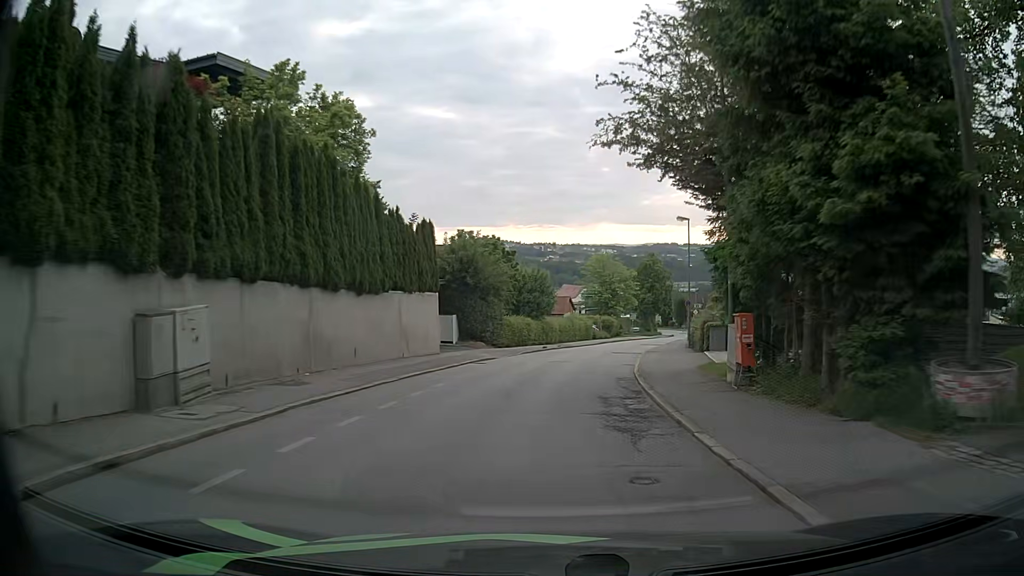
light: Day
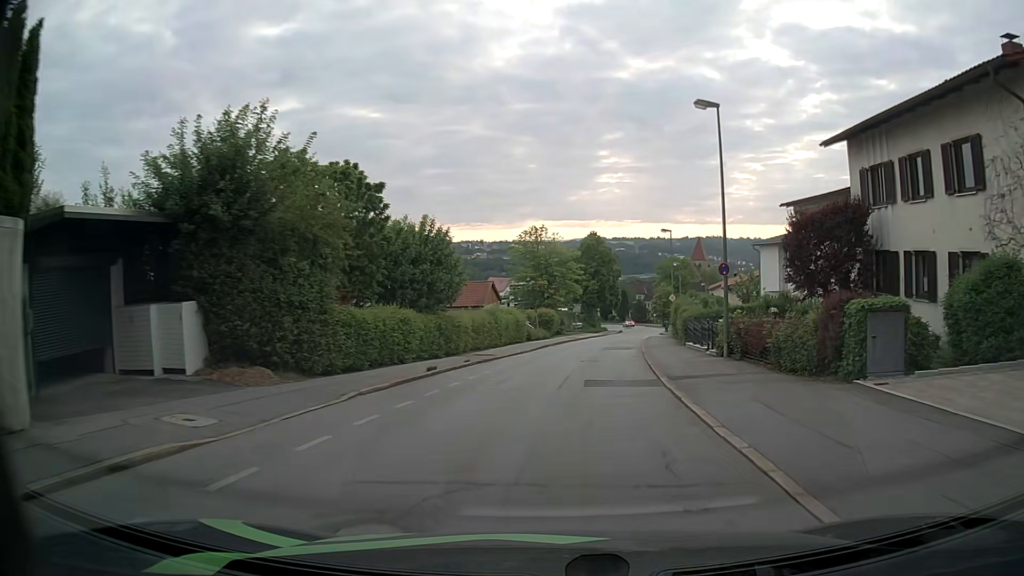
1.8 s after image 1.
(+0.7, +21.5) m; +6°
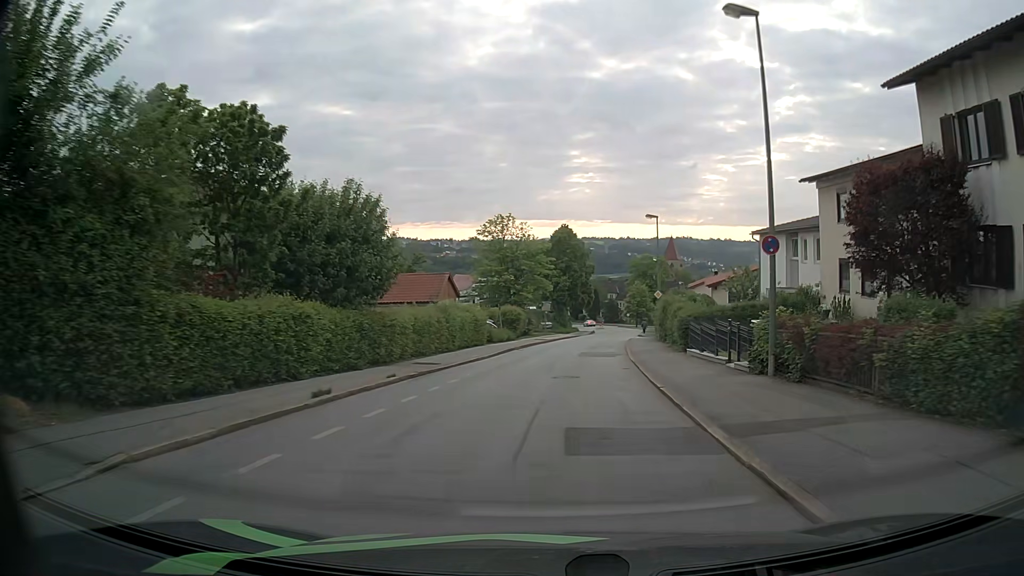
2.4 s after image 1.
(+0.1, +7.1) m; +2°
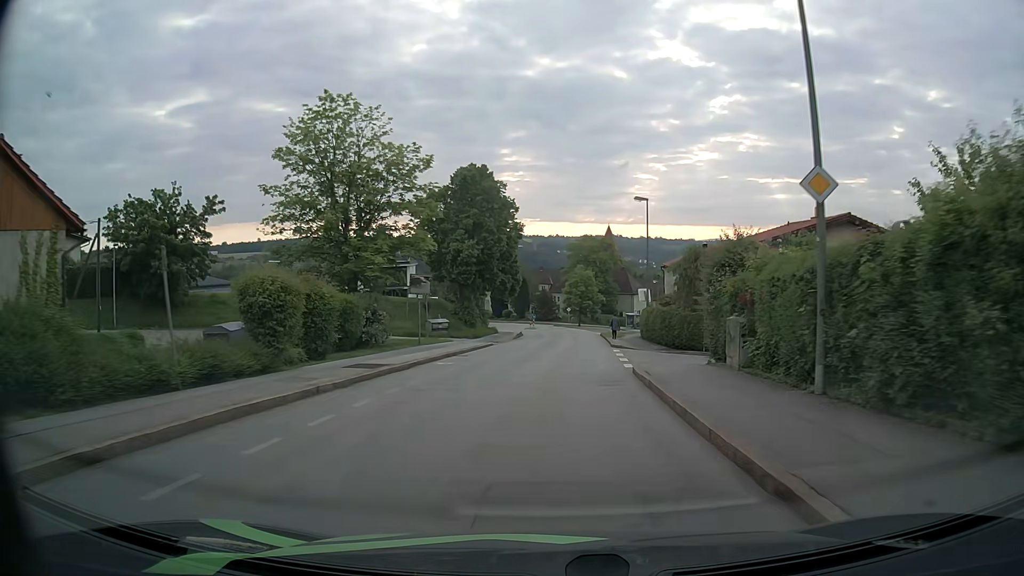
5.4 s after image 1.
(+2.5, +34.7) m; +7°
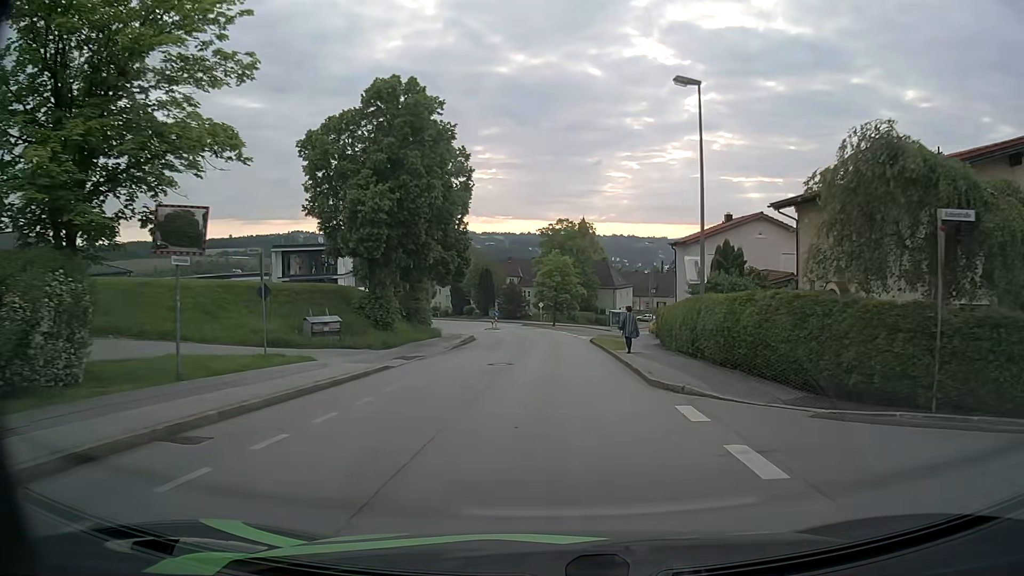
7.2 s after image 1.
(+0.4, +19.4) m; +2°
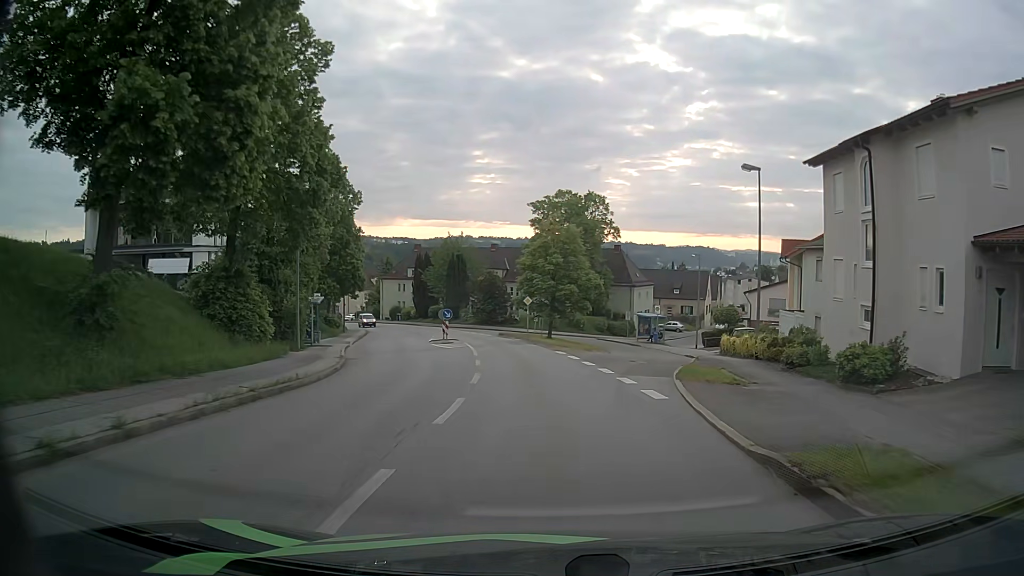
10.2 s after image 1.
(+0.3, +30.9) m; 0°
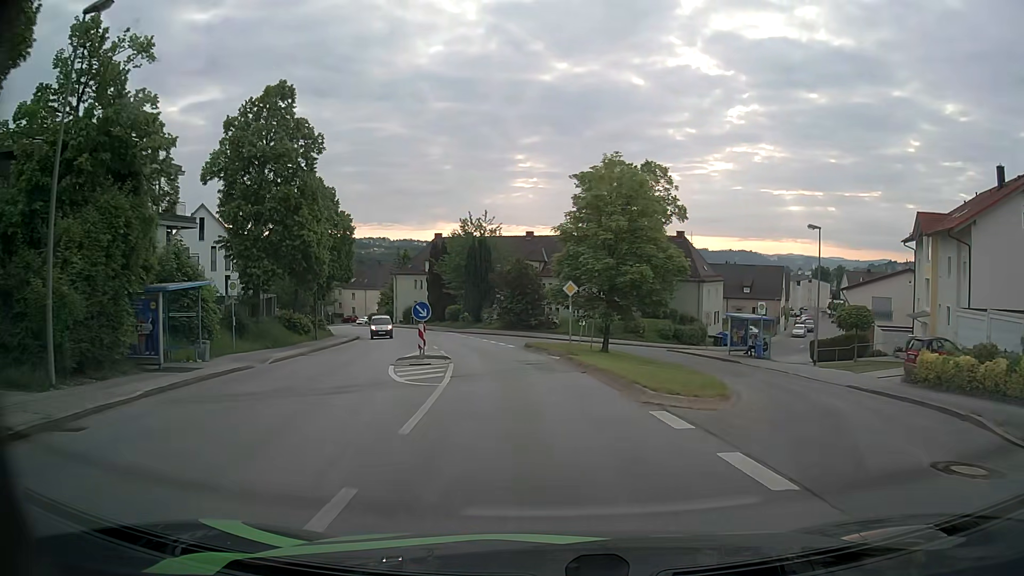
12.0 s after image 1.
(-0.4, +18.4) m; -3°
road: residential
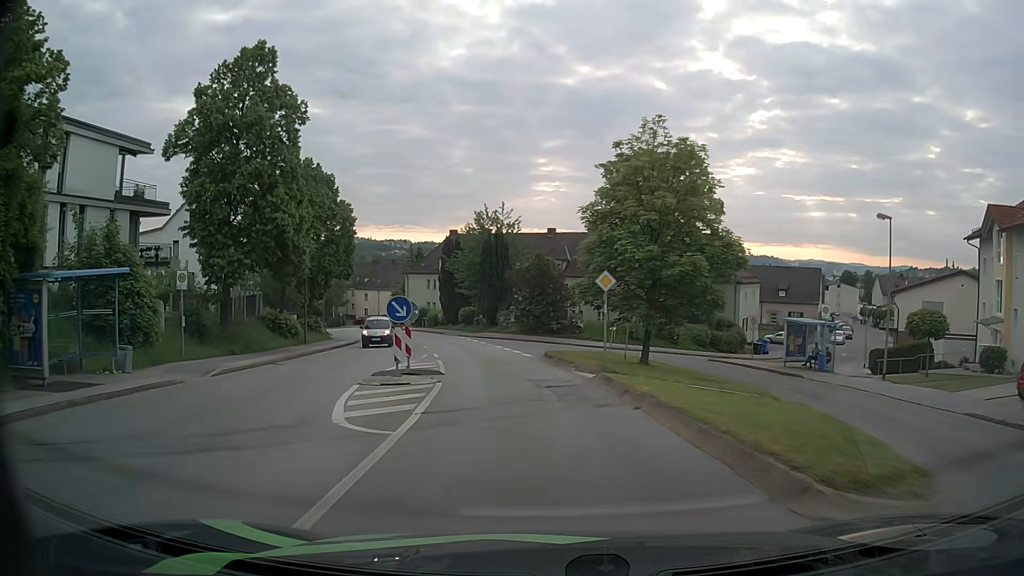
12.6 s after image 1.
(-0.2, +6.2) m; -3°
(0, +10) (-1, +20) (-3, +30) (-5, +40) (-7, +49) (-10, +59) (-14, +68) (-18, +77) (-23, +86) (-28, +95) m
